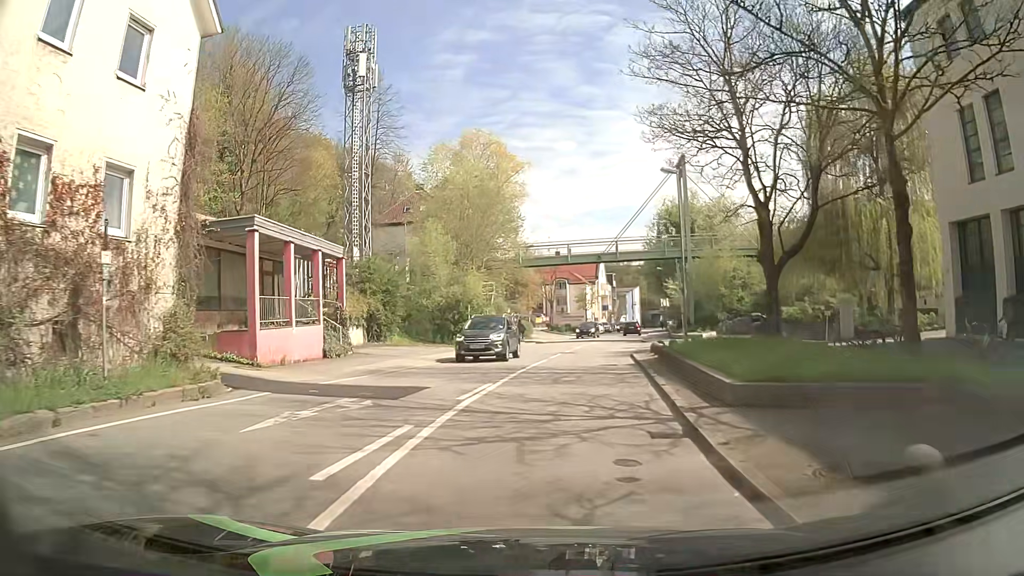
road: tertiary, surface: asphalt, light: Day
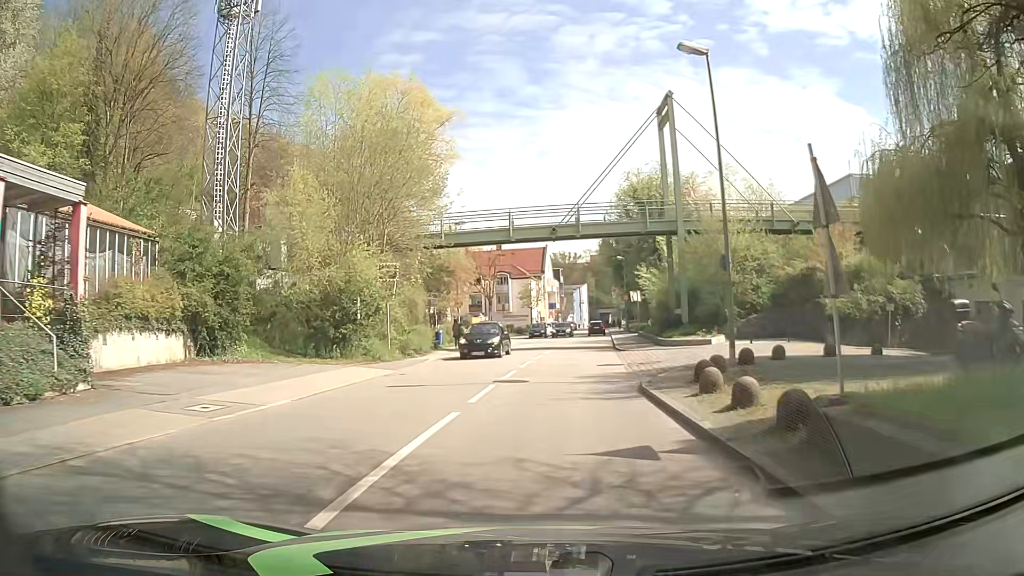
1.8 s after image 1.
(+0.9, +14.2) m; +5°
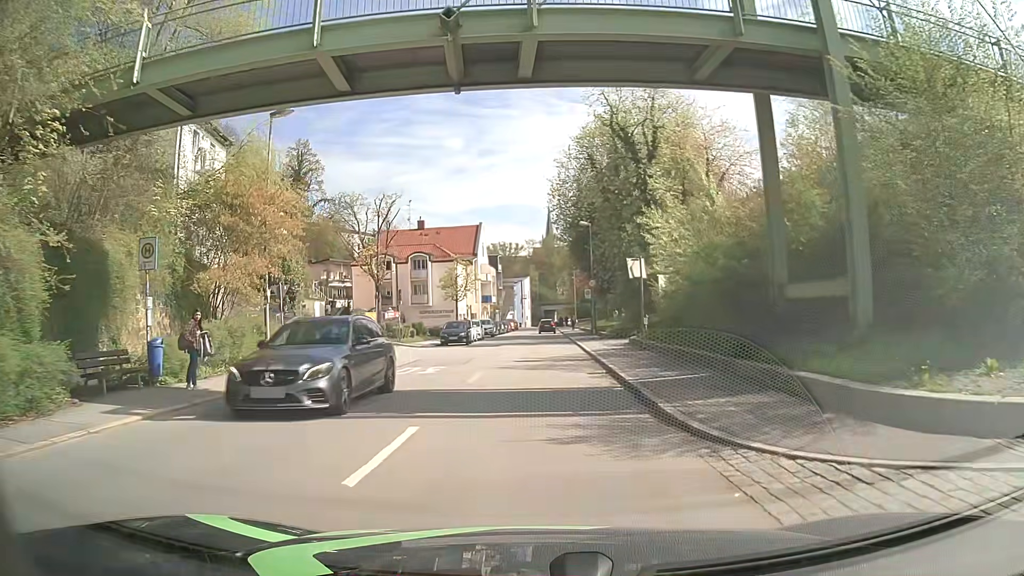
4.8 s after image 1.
(+1.6, +24.3) m; +5°
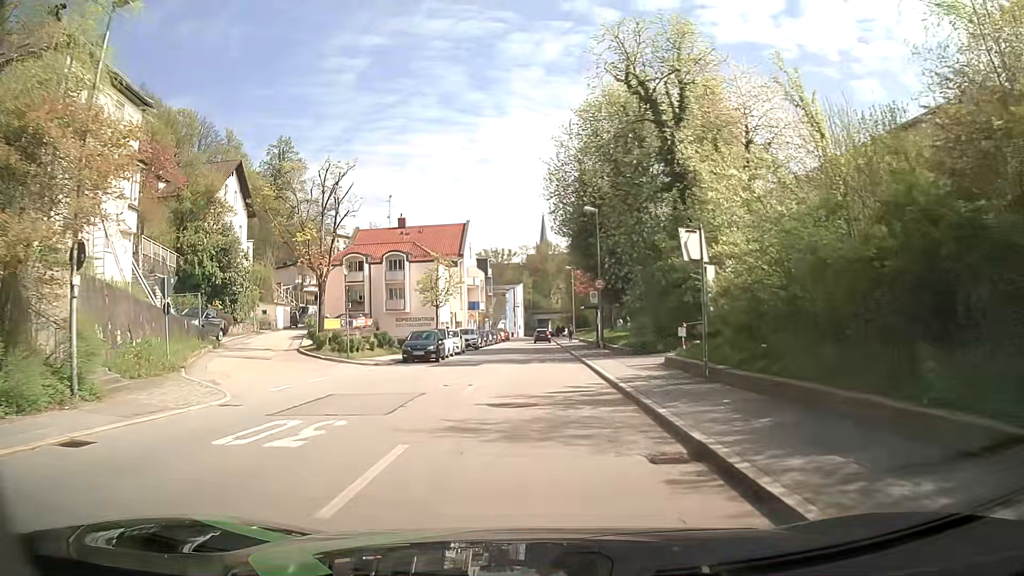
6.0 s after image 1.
(+0.1, +9.7) m; +2°
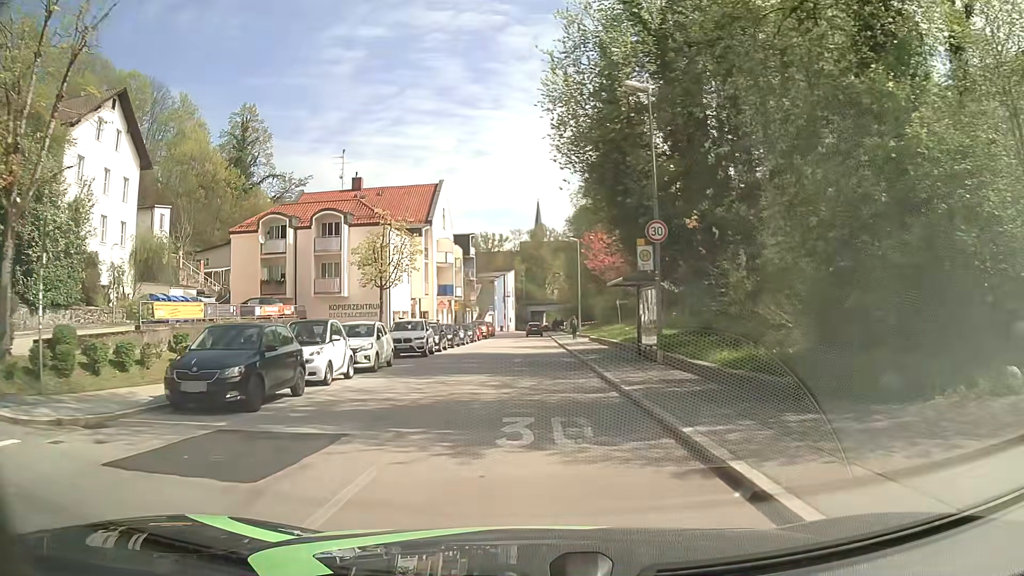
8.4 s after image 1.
(-0.1, +19.6) m; 0°
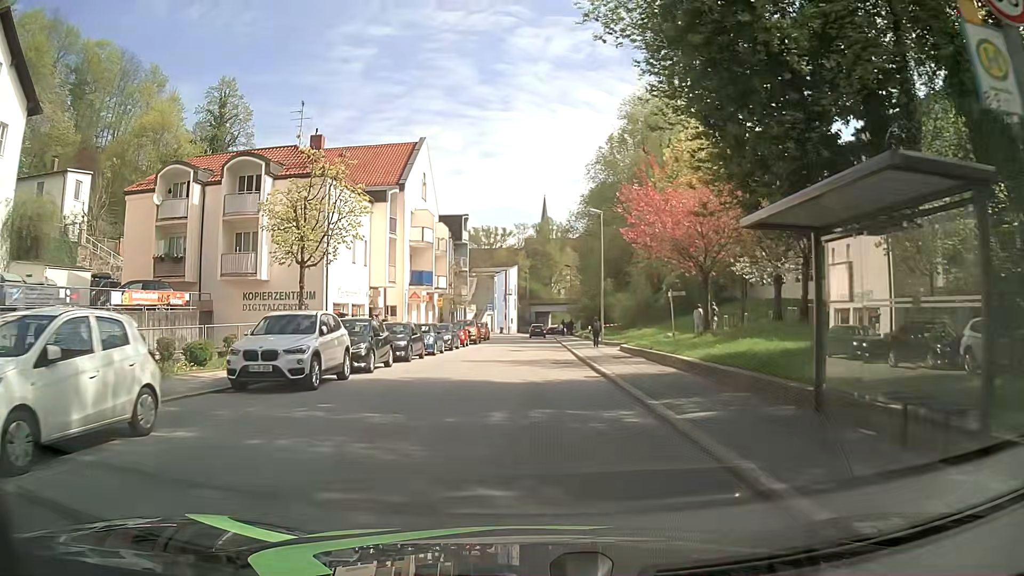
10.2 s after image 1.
(-0.1, +14.9) m; 0°
(0, +10) (0, +20) (0, +30) (0, +40) (0, +50) (0, +60) (0, +70) (+1, +80) (+1, +90) (+1, +100) m
